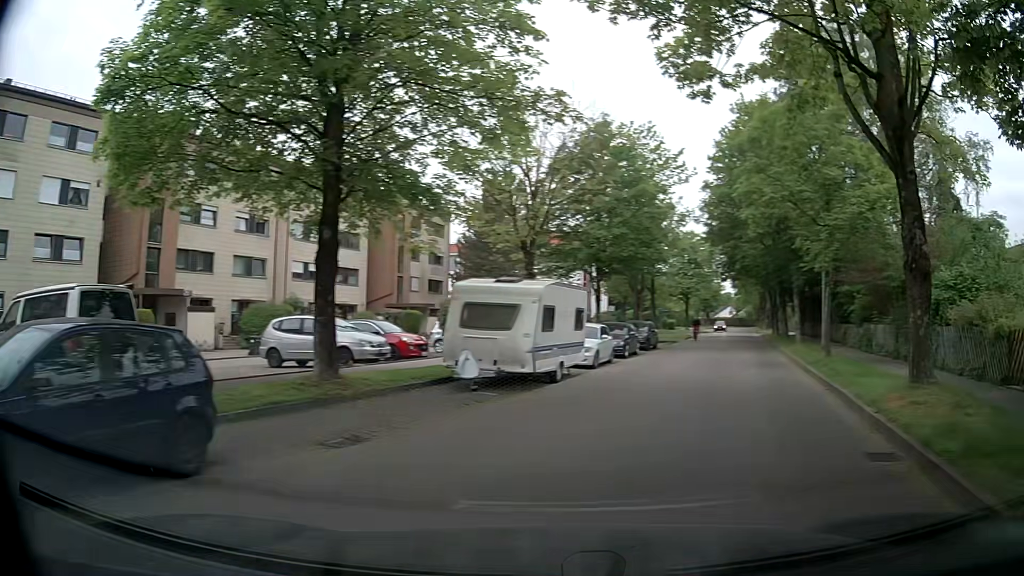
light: Day
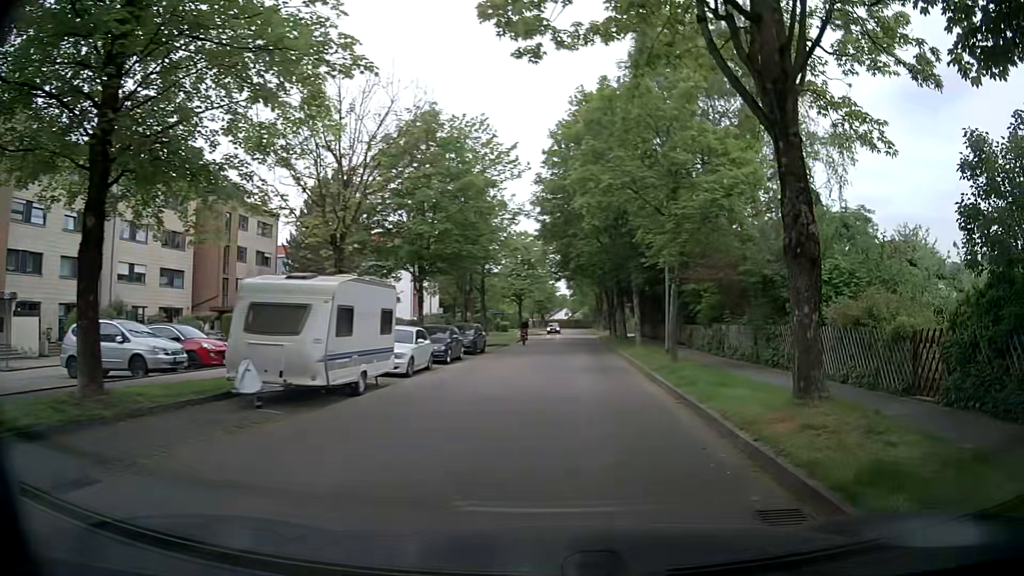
(+0.3, +2.4) m; +13°
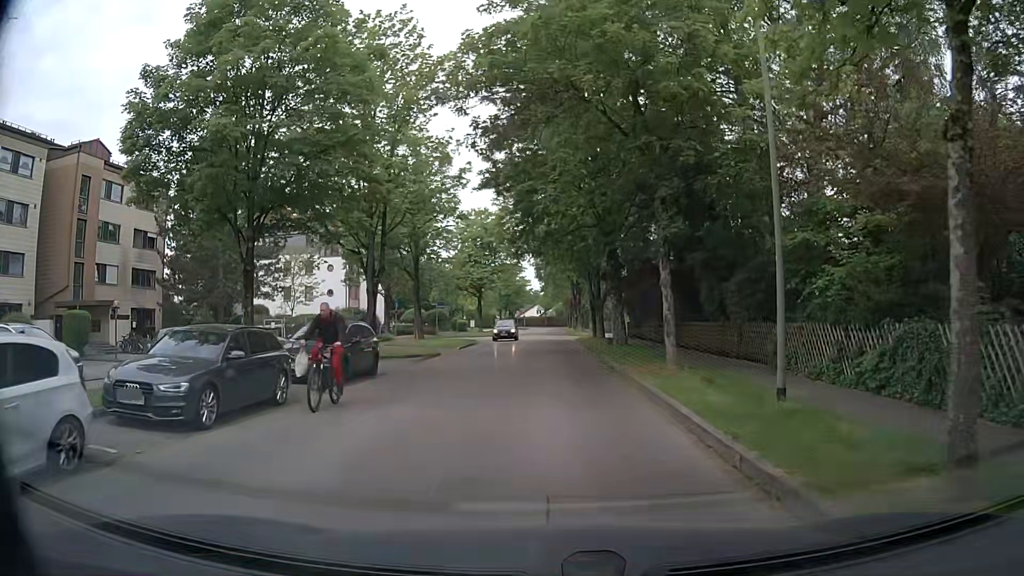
(+0.8, +16.5) m; +3°
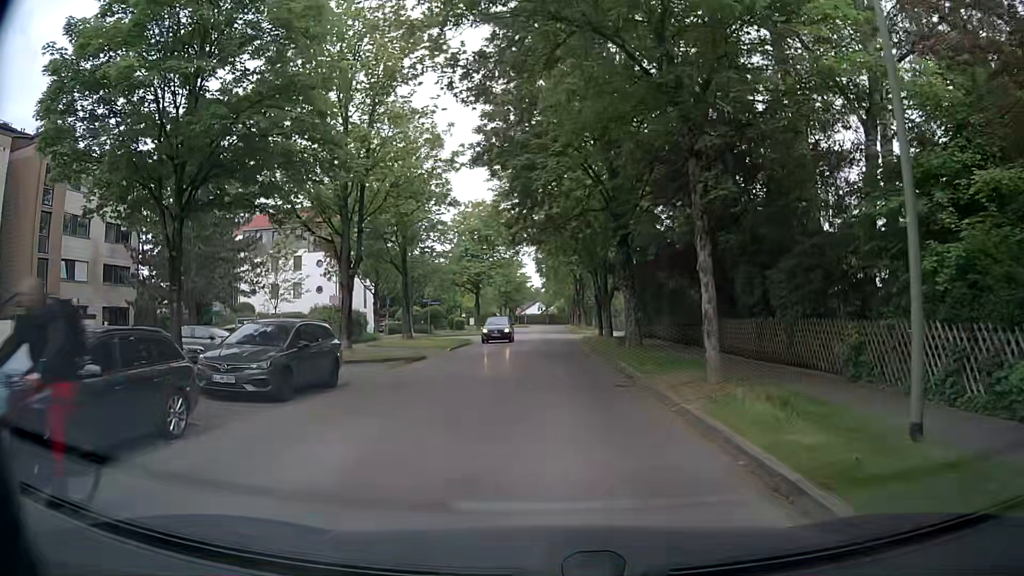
(0.0, +3.9) m; -1°
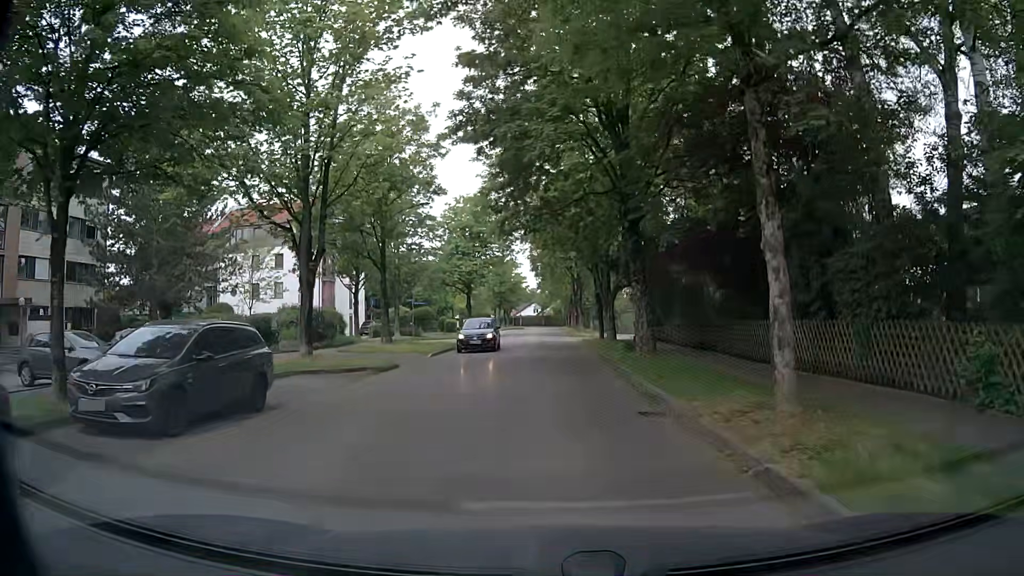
(0.0, +3.9) m; +2°
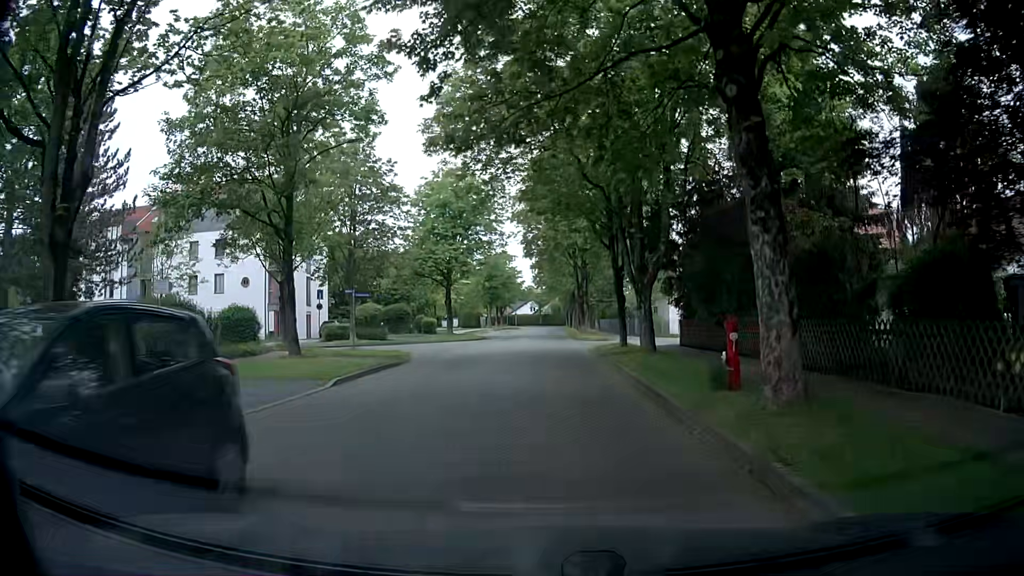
(-0.1, +12.2) m; 0°
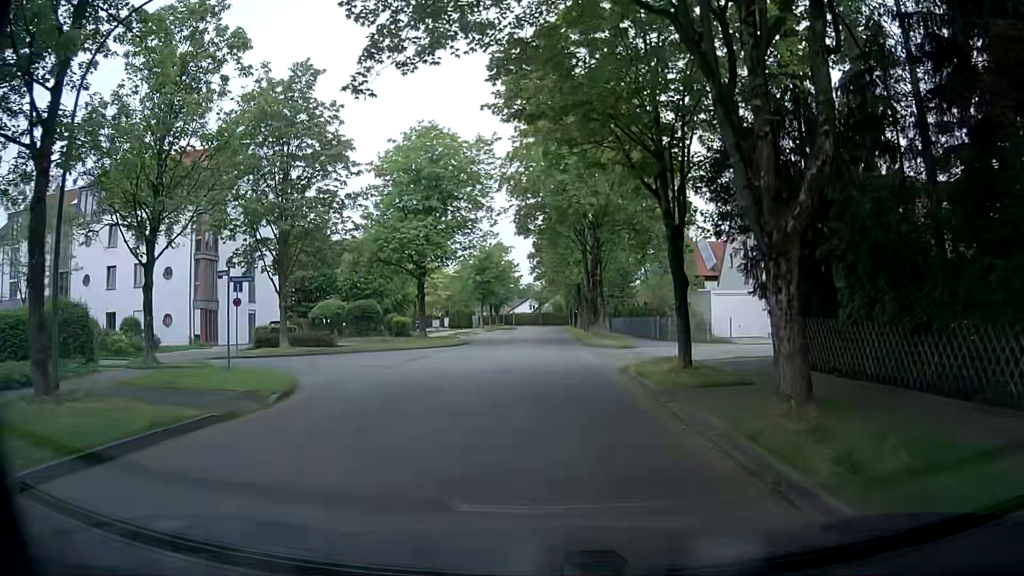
(0.0, +11.7) m; 0°
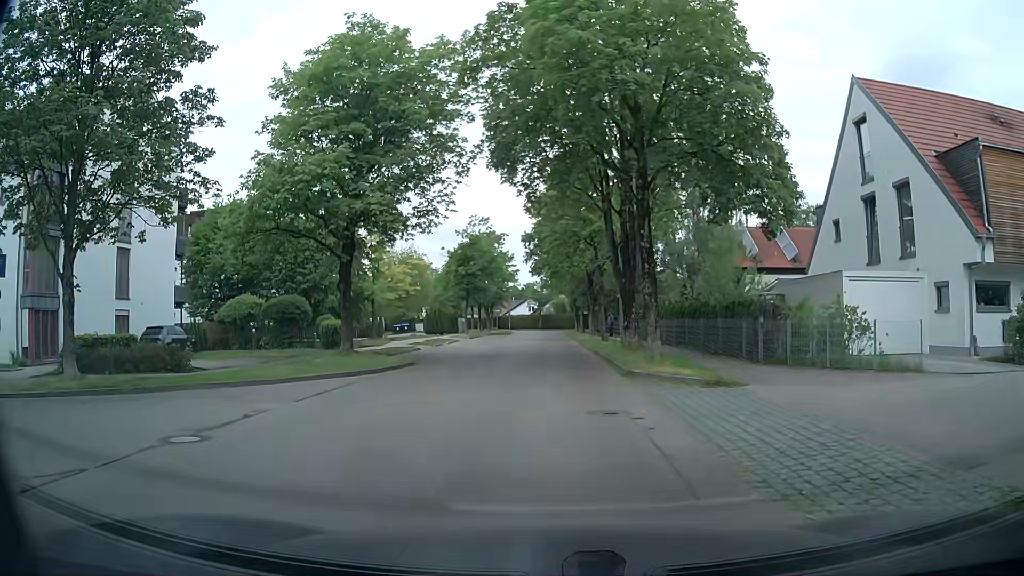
(-0.2, +15.8) m; +1°
